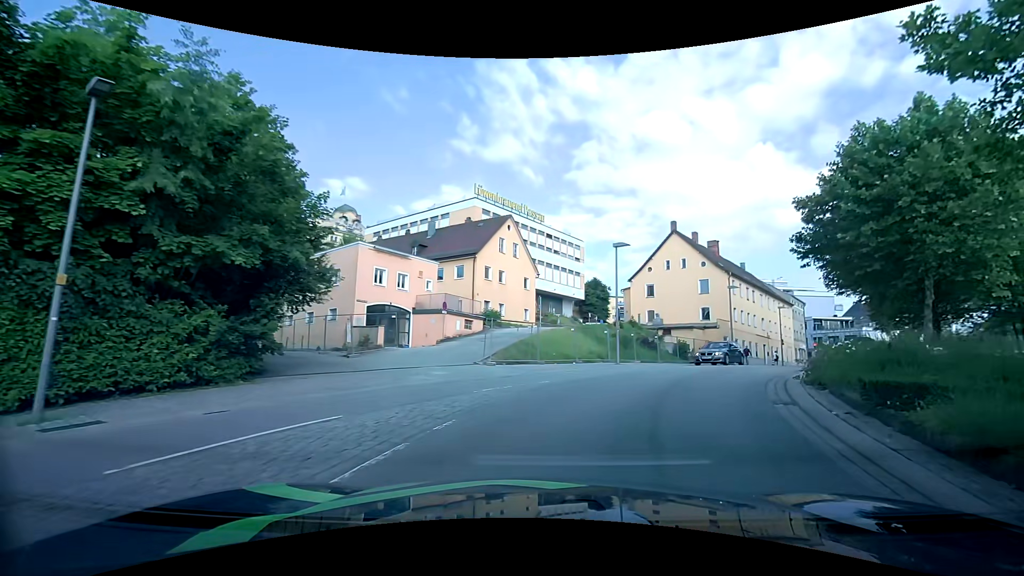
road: tertiary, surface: asphalt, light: Day
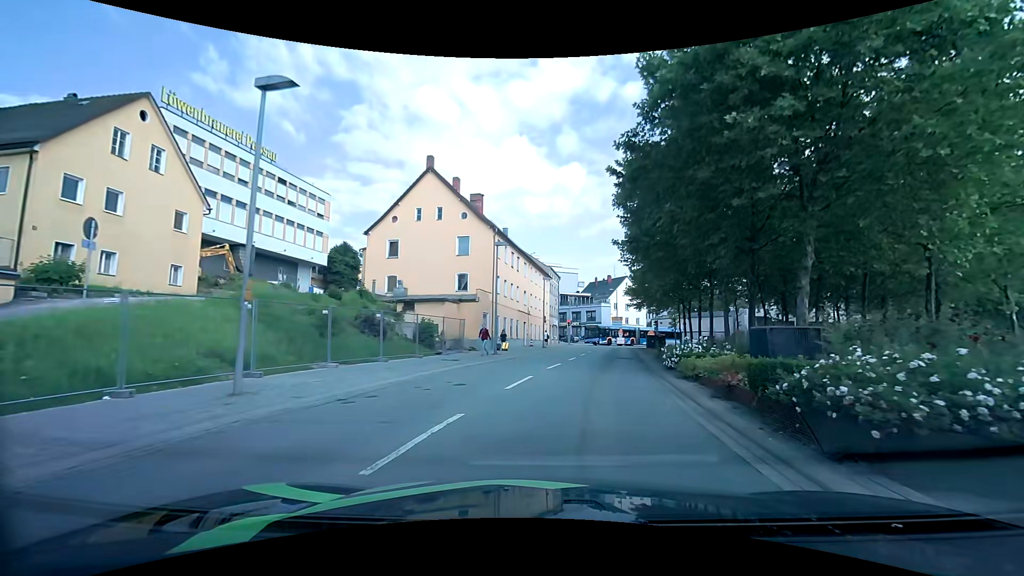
(+4.7, +16.0) m; +28°
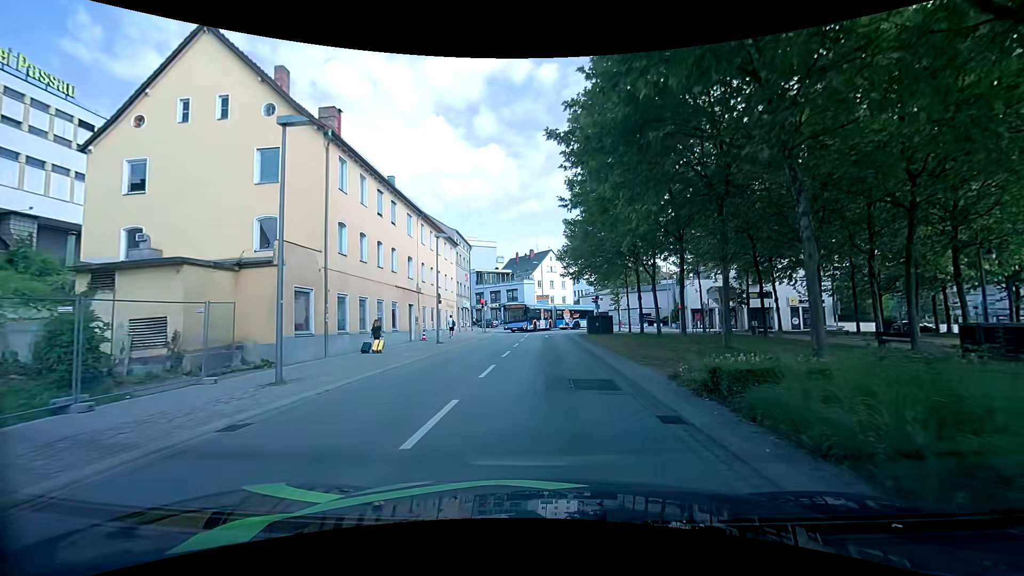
(+1.8, +16.8) m; +9°
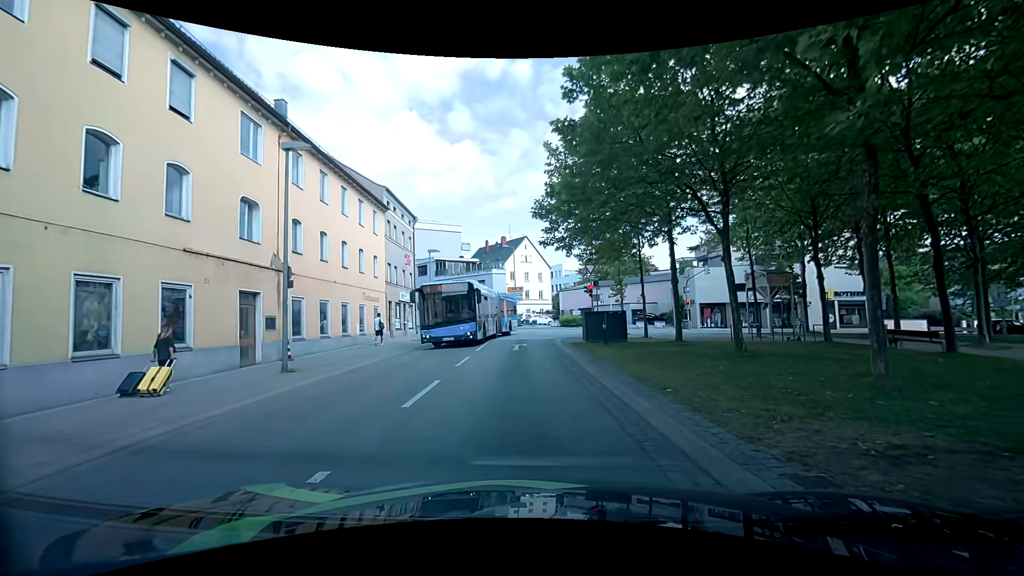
(+0.3, +15.4) m; +2°
